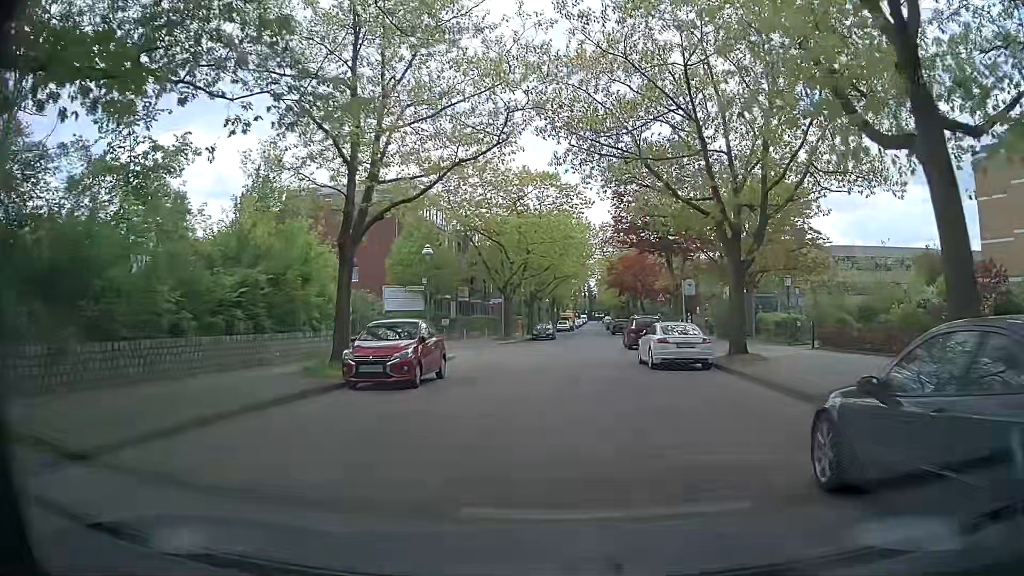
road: residential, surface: concrete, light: Day
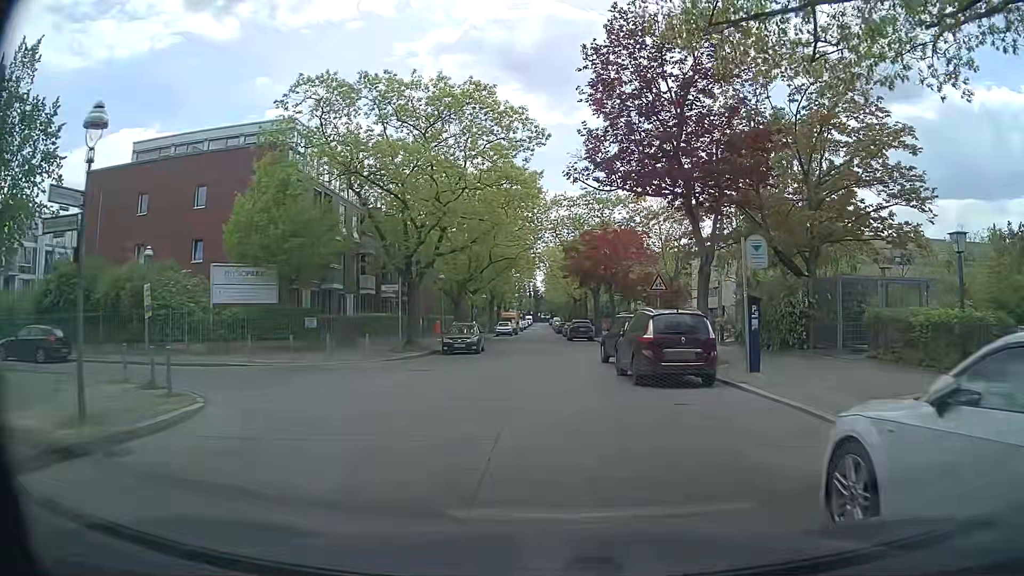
(+0.5, +18.1) m; +3°
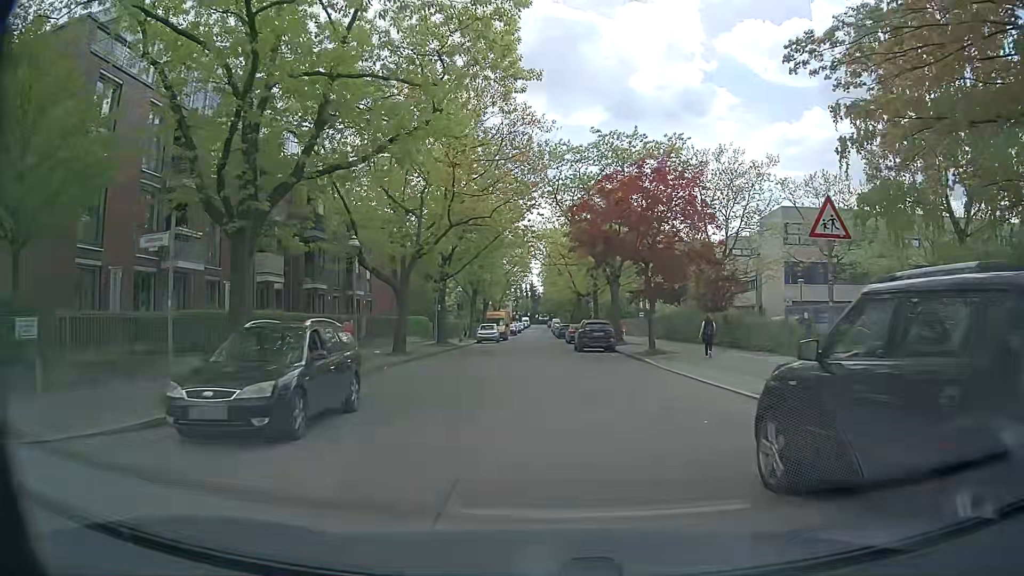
(+0.4, +18.0) m; +1°
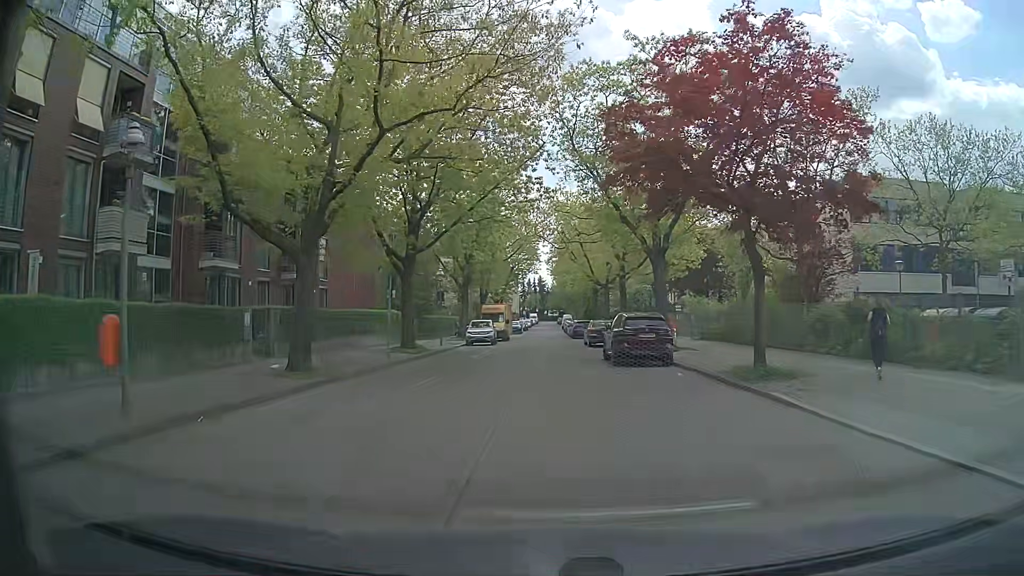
(-0.2, +13.5) m; 0°
(0, +10) (0, +20) (0, +30) (0, +40) (-1, +50) (-1, +60) (-1, +70) (-1, +80) (-1, +90) (-1, +100) m
